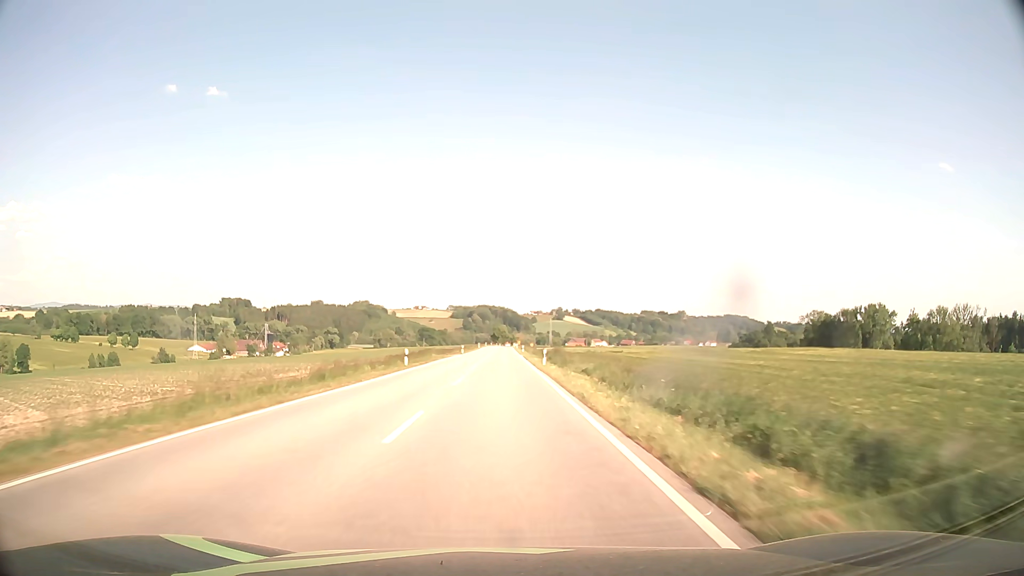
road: secondary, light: Day
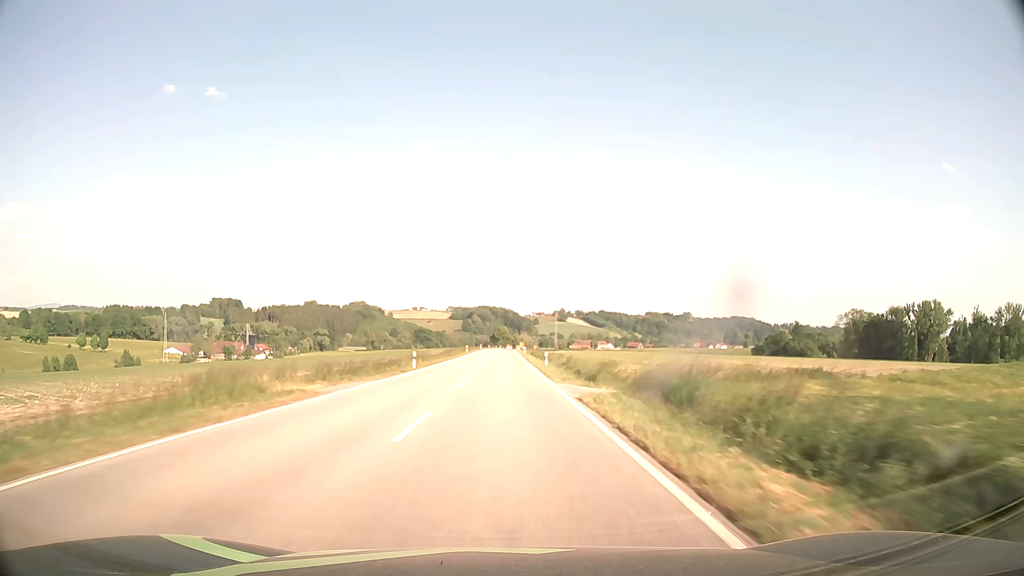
(-0.1, +47.5) m; 0°
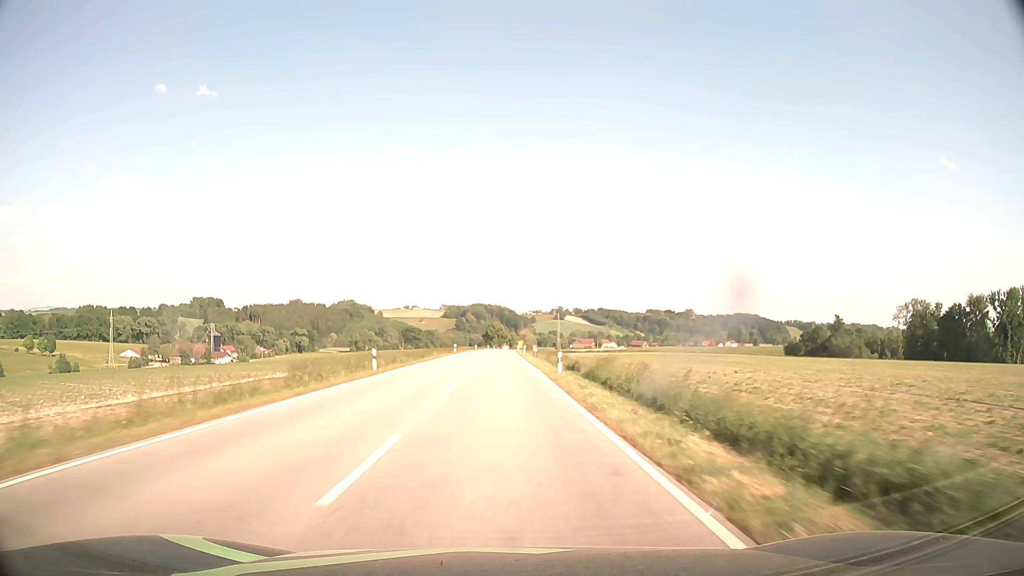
(+0.3, +63.3) m; 0°
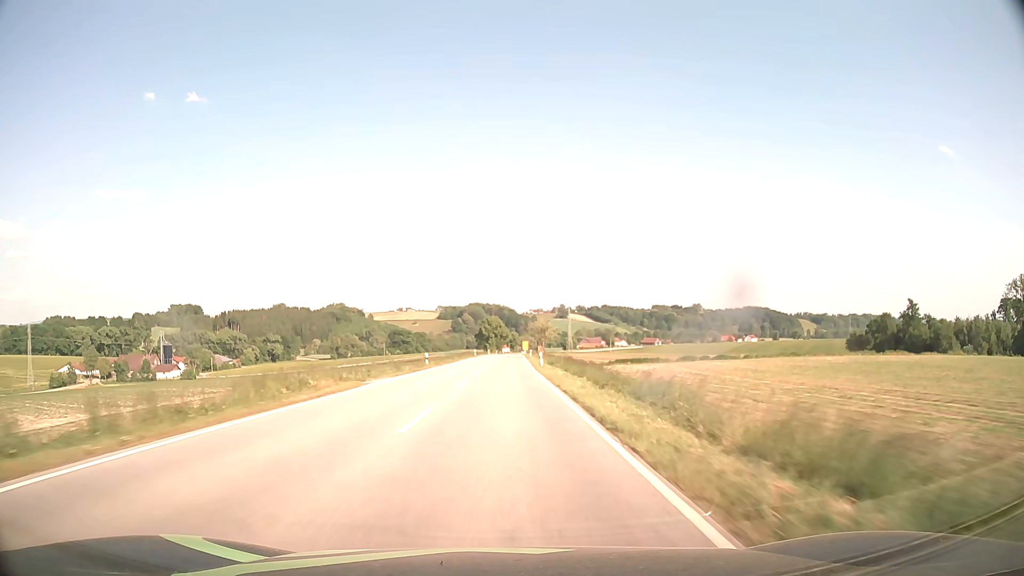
(-0.1, +79.1) m; 0°
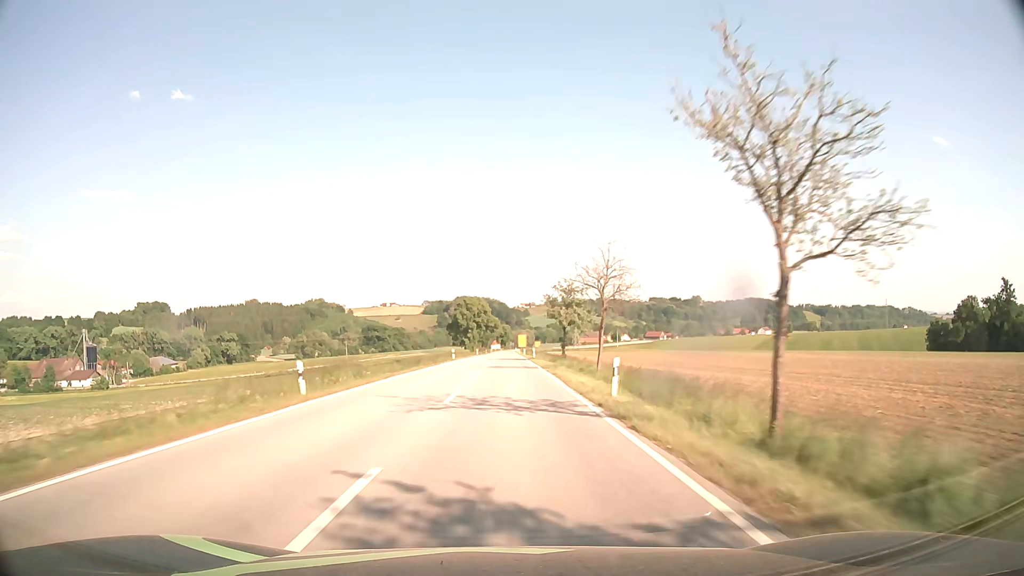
(+0.6, +79.2) m; +1°
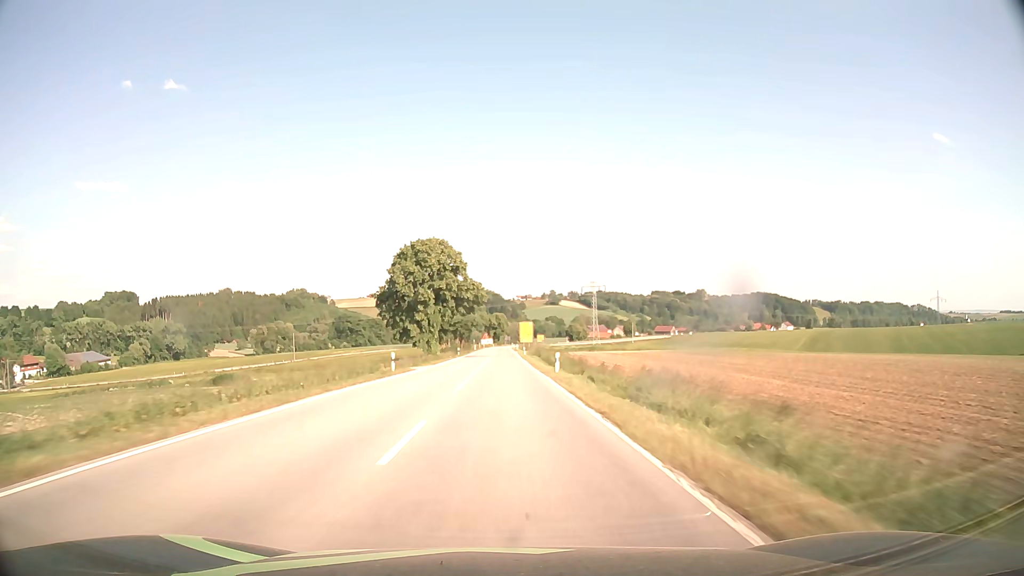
(+0.3, +79.3) m; 0°
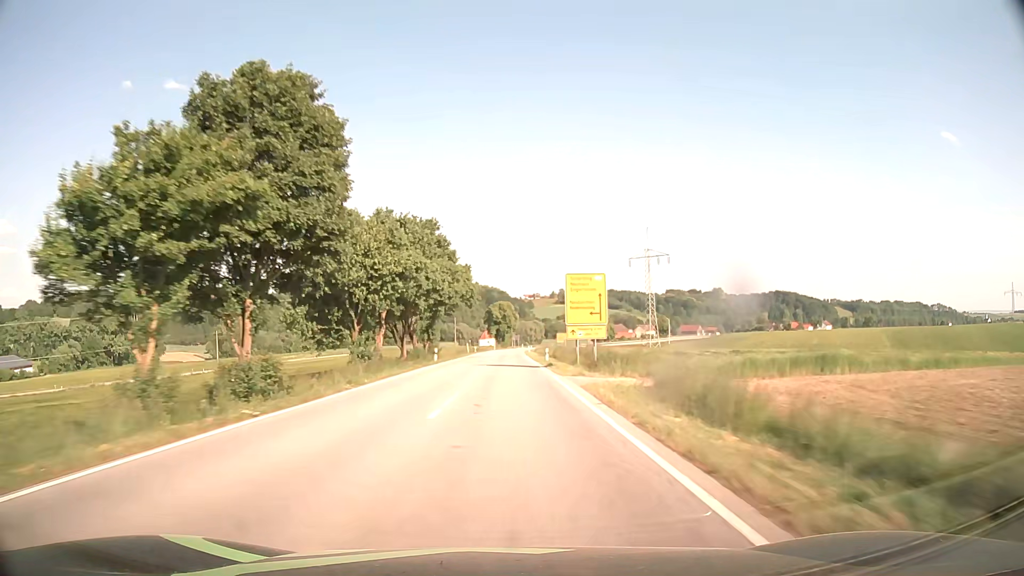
(-0.3, +79.4) m; -1°
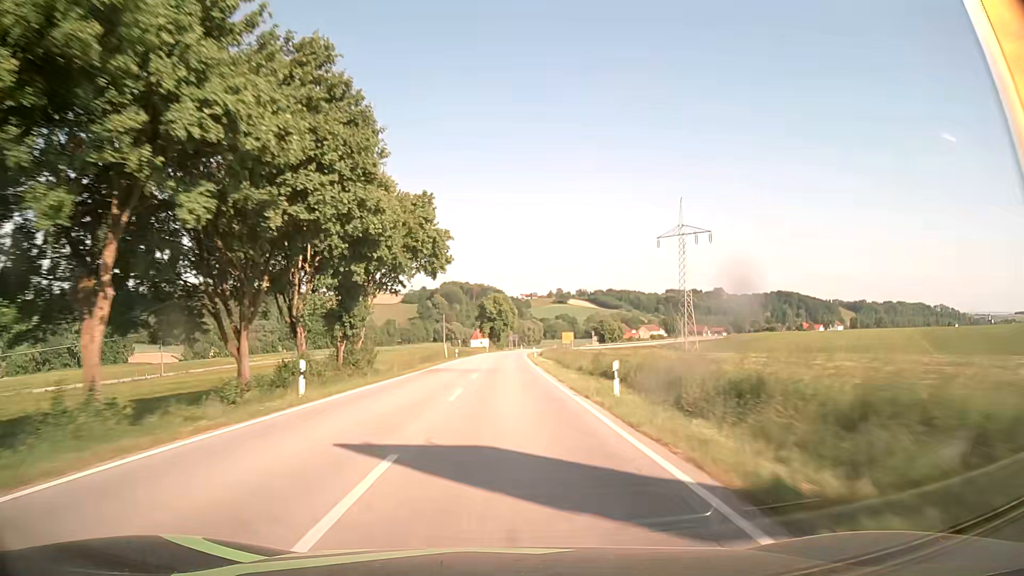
(+0.4, +31.6) m; +1°
(0, +10) (0, +20) (0, +30) (0, +40) (0, +50) (0, +60) (0, +70) (+1, +80) (+1, +90) (+1, +100) m
